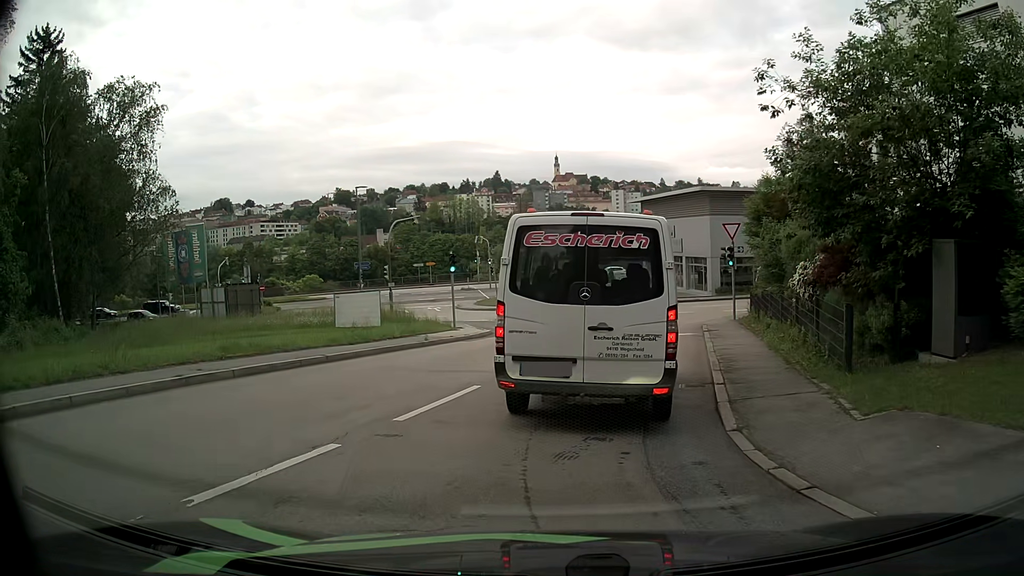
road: residential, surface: asphalt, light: Day
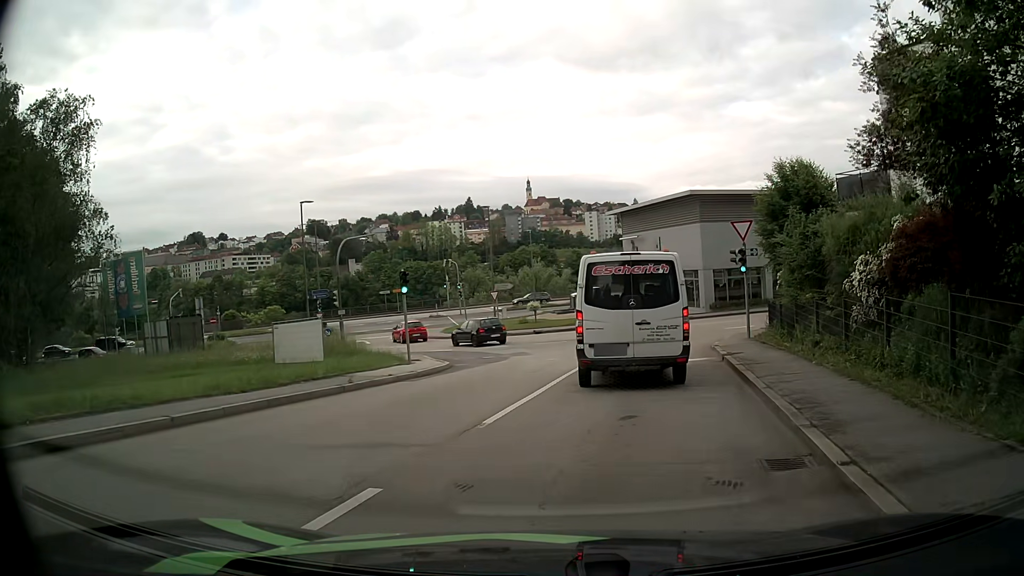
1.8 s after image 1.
(+0.1, +5.5) m; +3°
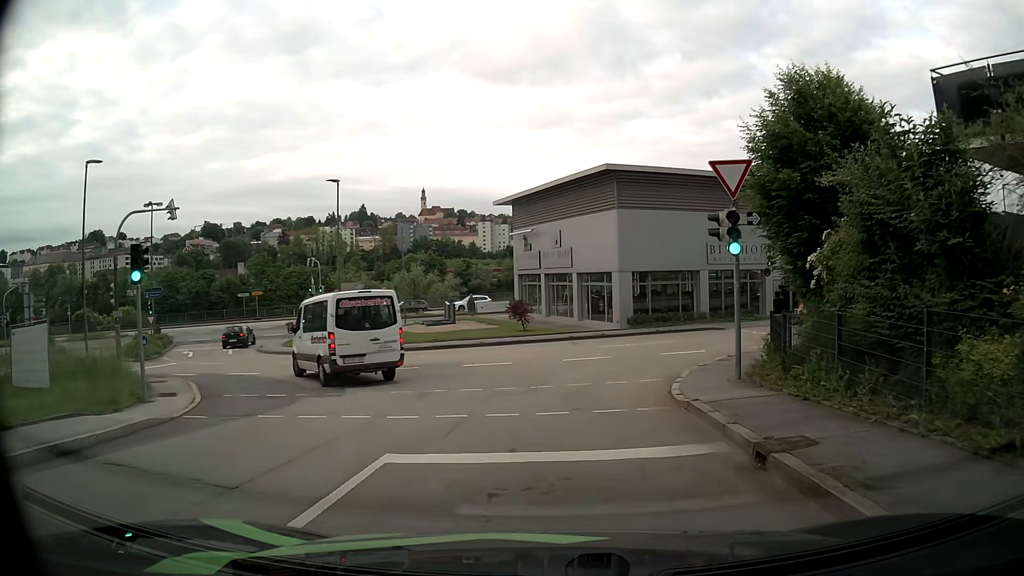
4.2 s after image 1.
(+0.9, +11.4) m; +9°
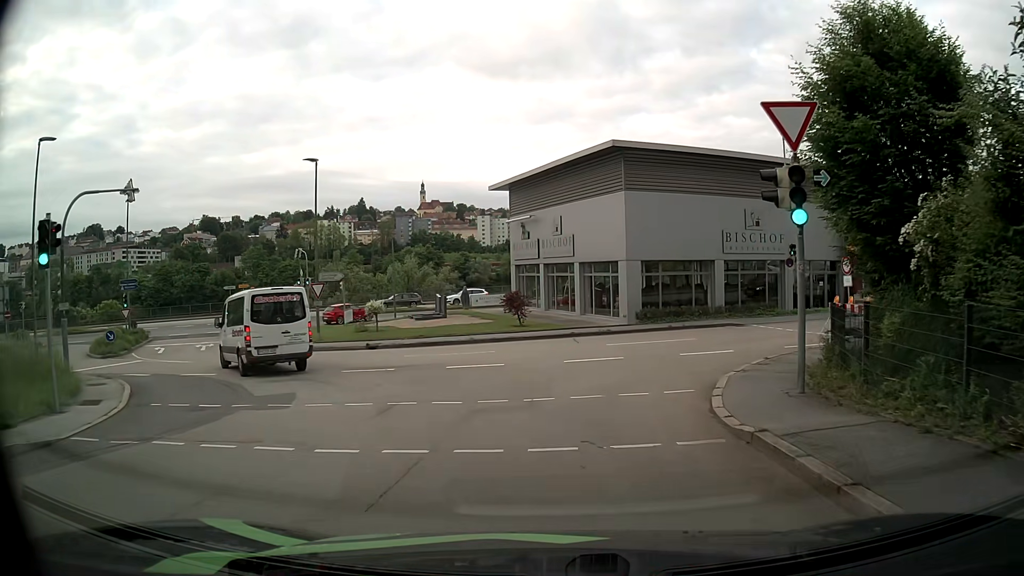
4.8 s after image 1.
(-0.1, +3.3) m; -1°
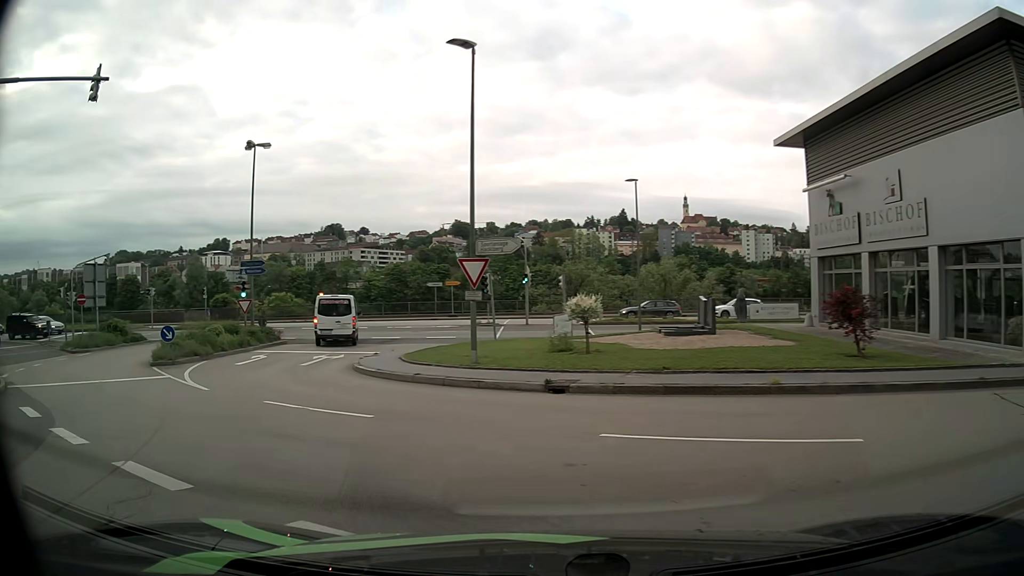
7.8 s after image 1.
(-1.6, +14.6) m; -21°
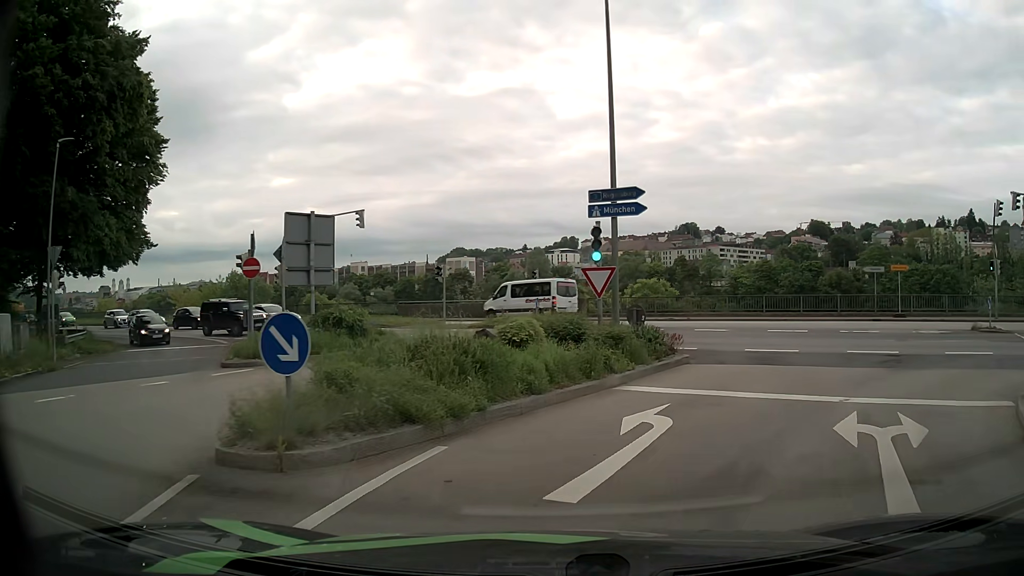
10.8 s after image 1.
(-7.4, +16.7) m; -31°
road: tertiary
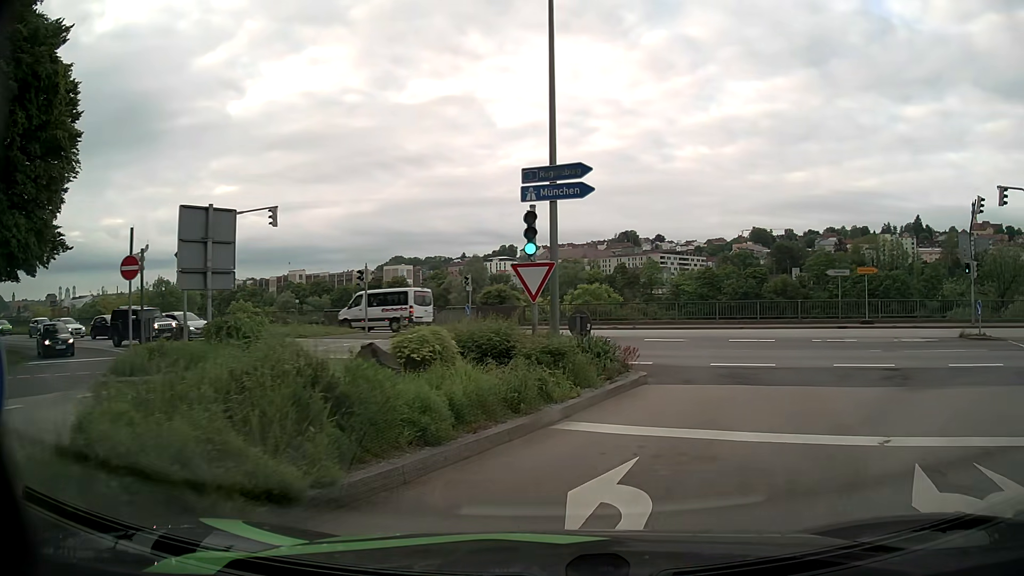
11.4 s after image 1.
(+0.1, +3.2) m; +4°
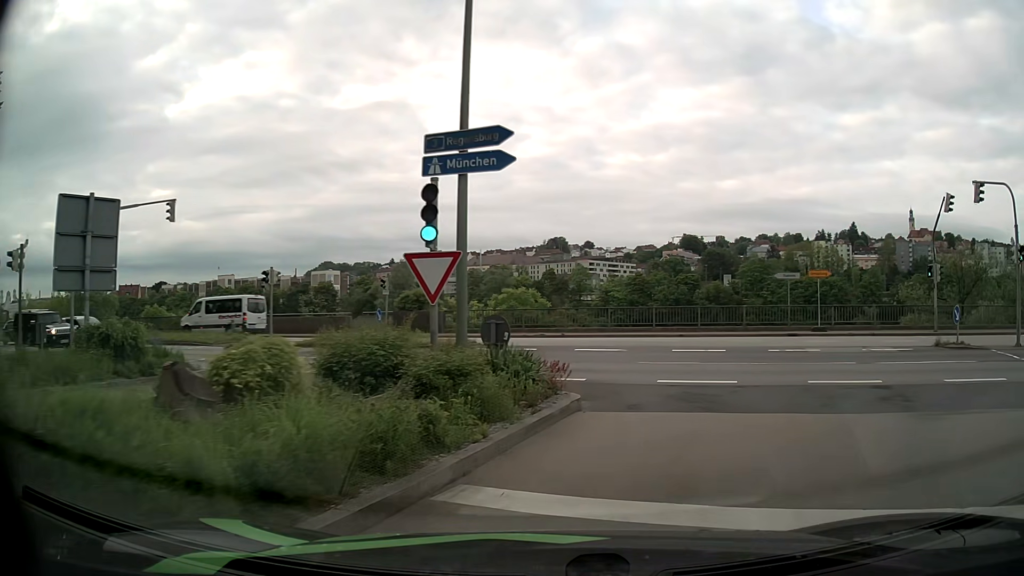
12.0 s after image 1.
(+0.2, +2.9) m; +7°
(+2, +10) (+3, +20) (-1, +29) (-10, +33) (-19, +36) (-29, +39) (-39, +42) (-48, +44) (-58, +47) (-68, +50) m
